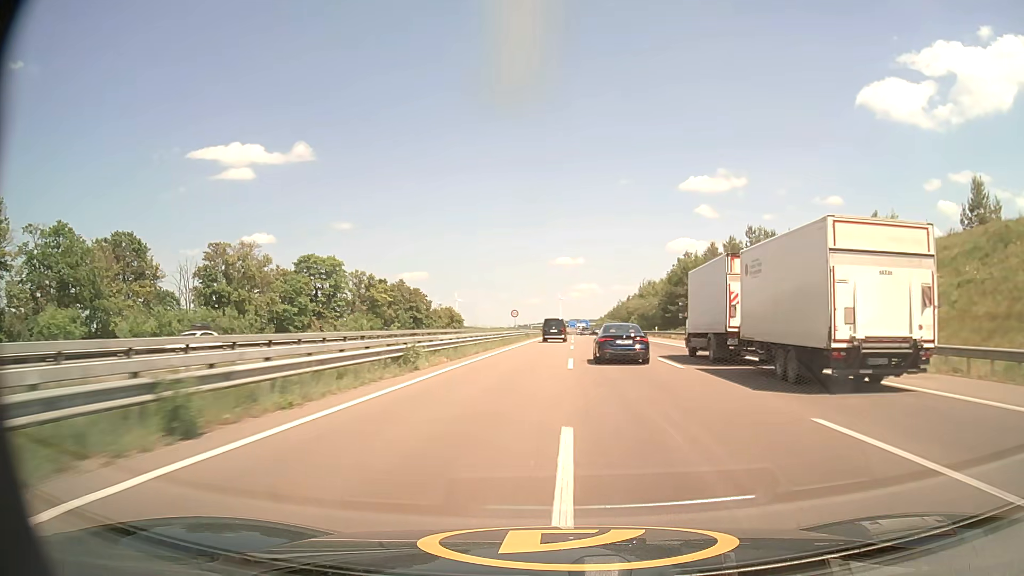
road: motorway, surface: asphalt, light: Day
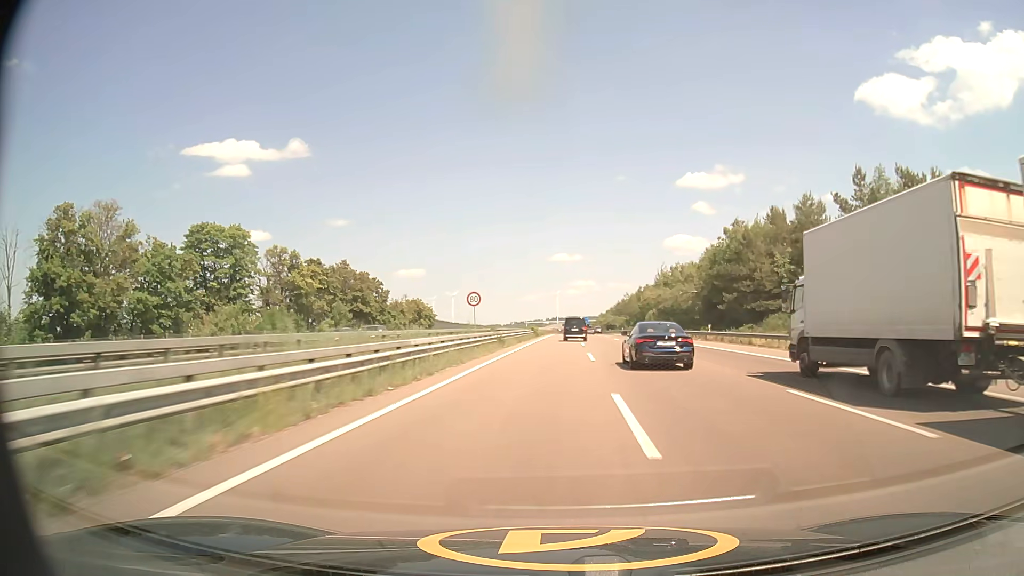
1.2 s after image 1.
(+0.1, +31.9) m; 0°
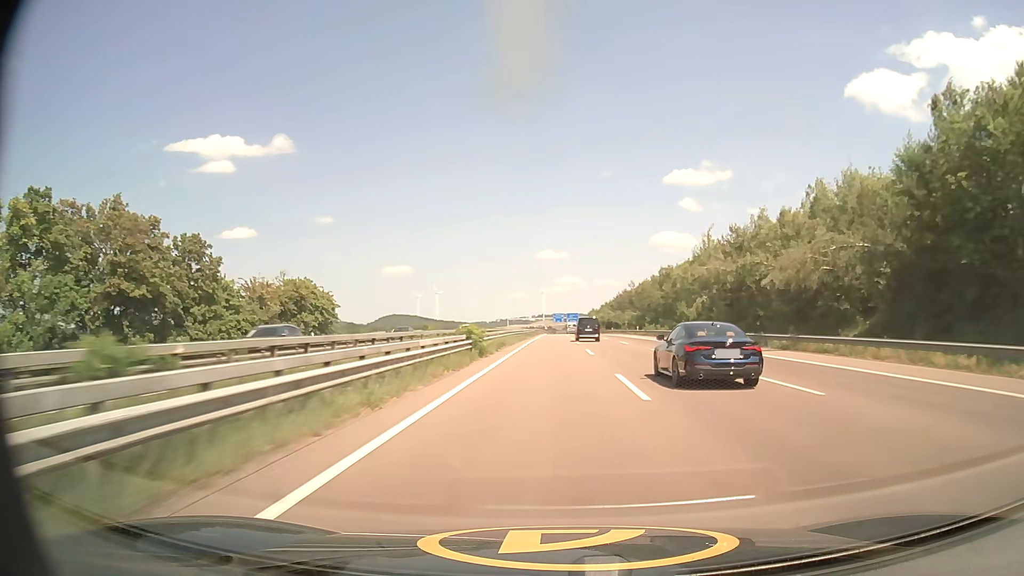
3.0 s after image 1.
(+0.5, +48.6) m; +1°
(0, +10) (0, +20) (0, +30) (0, +40) (0, +50) (0, +60) (0, +70) (0, +80) (0, +90) (0, +100) m
